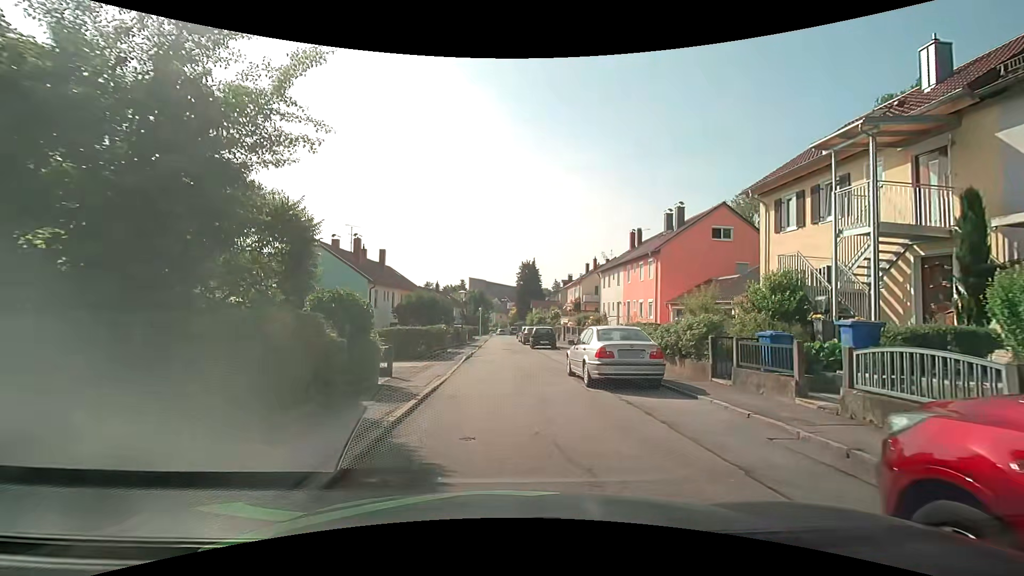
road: residential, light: Day
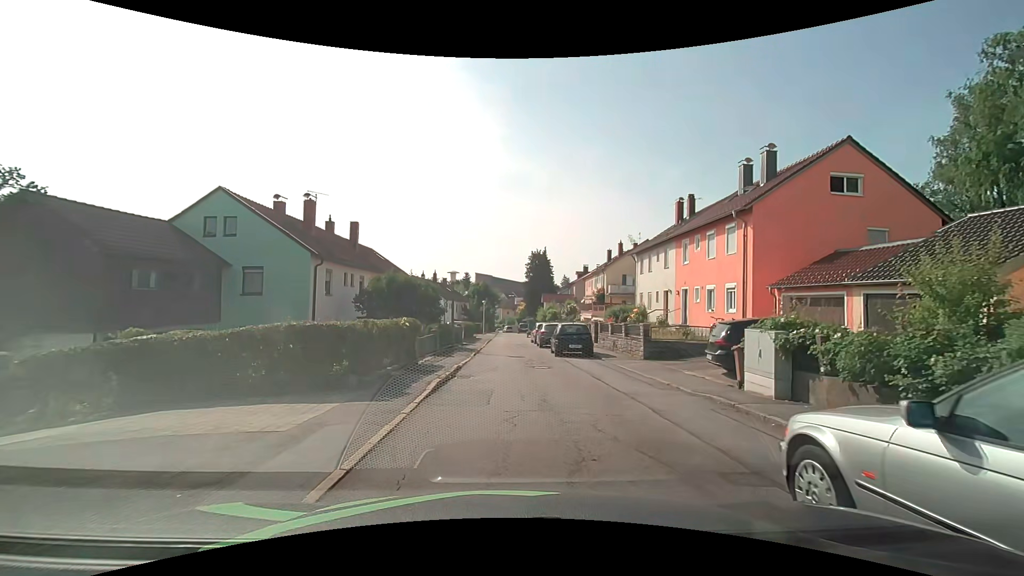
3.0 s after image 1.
(-0.1, +11.1) m; -1°
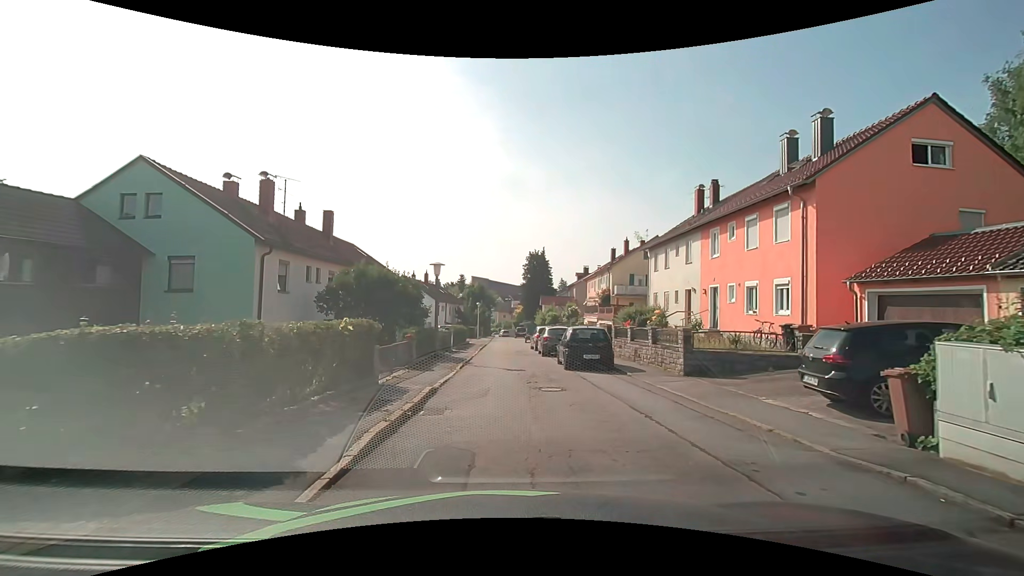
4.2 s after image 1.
(0.0, +4.7) m; 0°
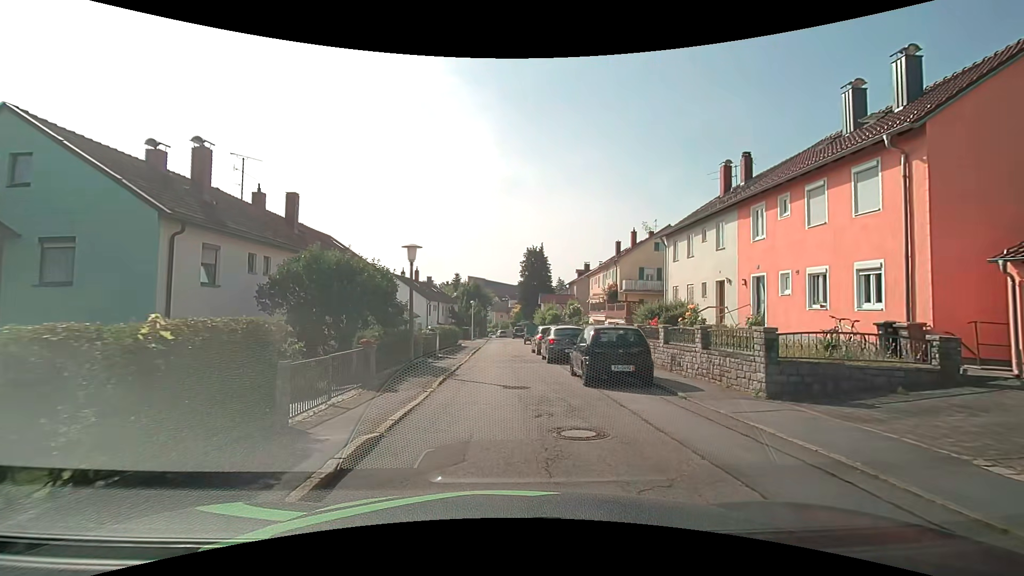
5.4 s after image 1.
(0.0, +4.7) m; 0°
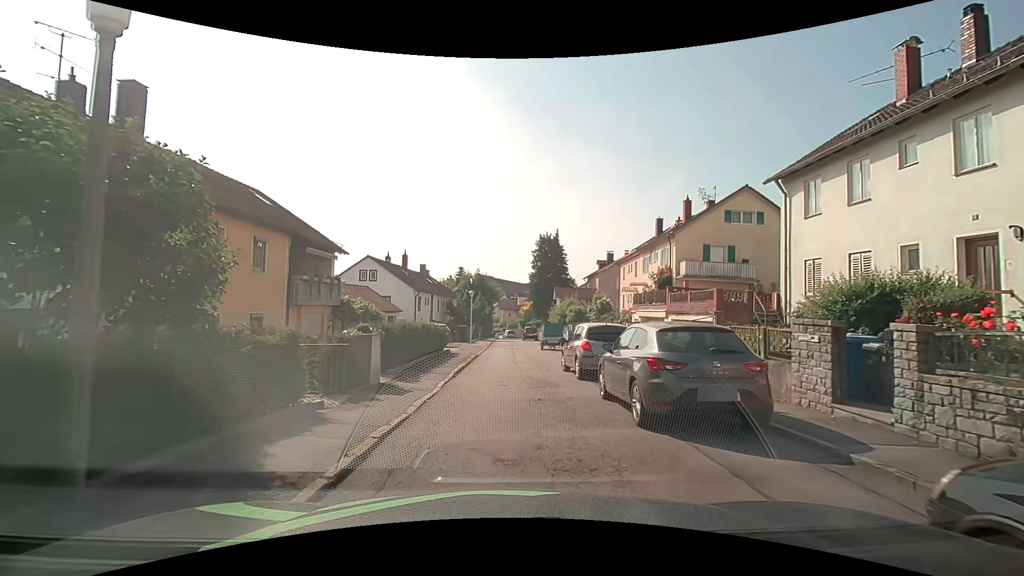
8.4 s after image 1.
(-0.1, +12.4) m; -1°
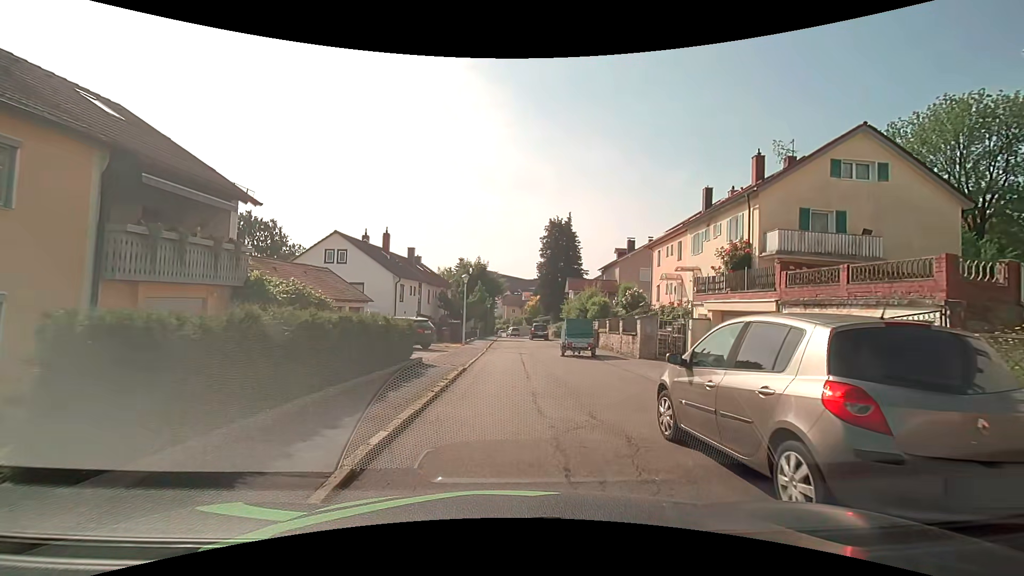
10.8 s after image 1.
(0.0, +9.7) m; 0°
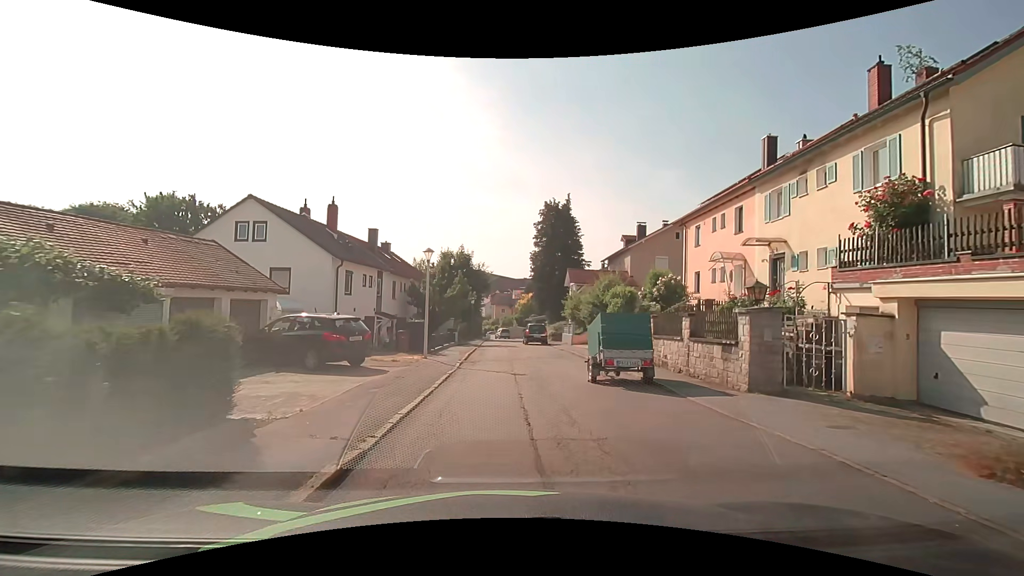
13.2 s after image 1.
(+0.1, +10.1) m; 0°
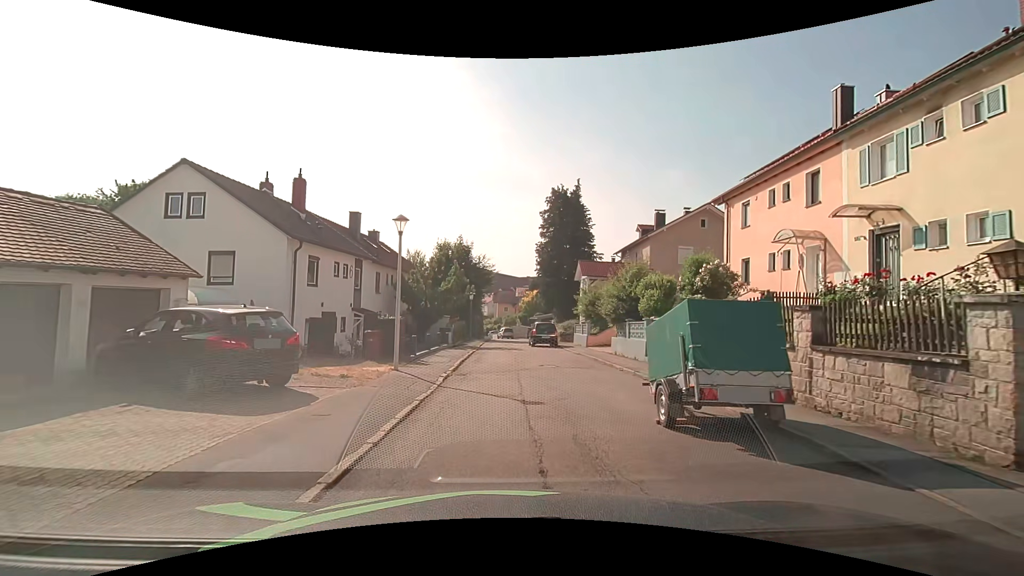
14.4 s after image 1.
(+0.1, +5.4) m; +1°
(0, +10) (0, +20) (0, +30) (0, +40) (+1, +50) (+1, +60) (0, +70) (-3, +79) (-5, +89) (-6, +99) m
